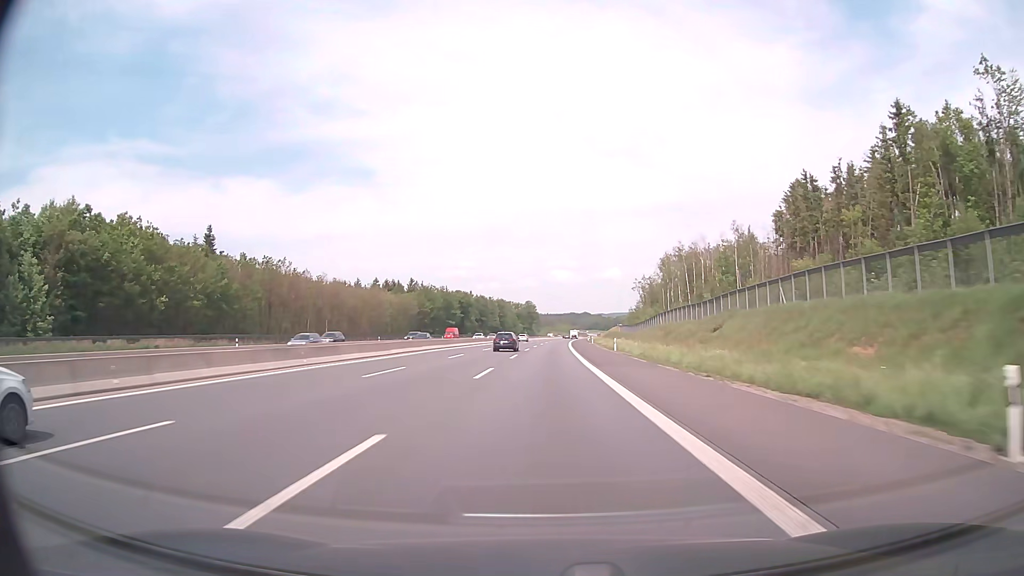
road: motorway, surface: asphalt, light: Day
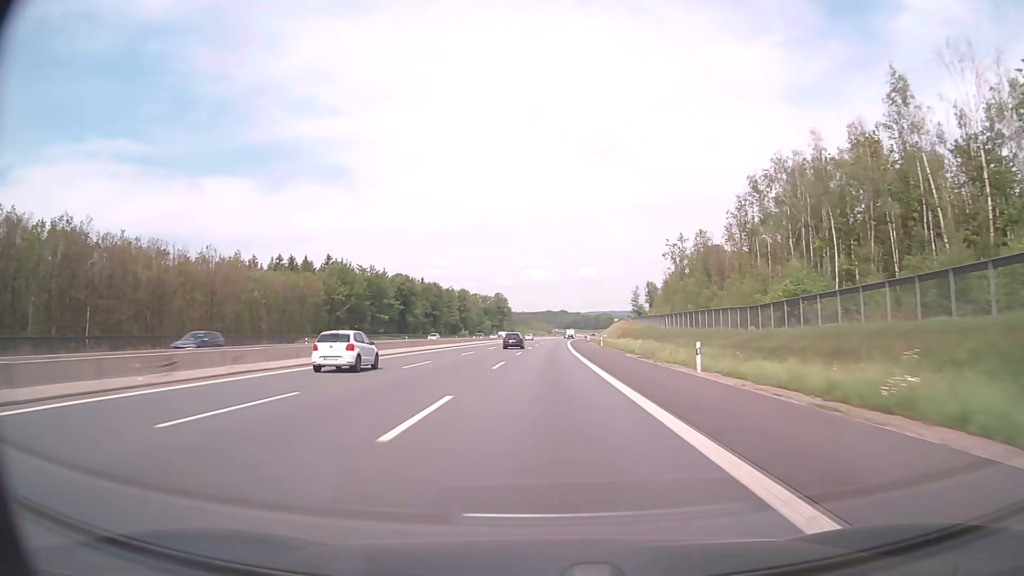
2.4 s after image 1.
(+1.3, +82.7) m; +2°
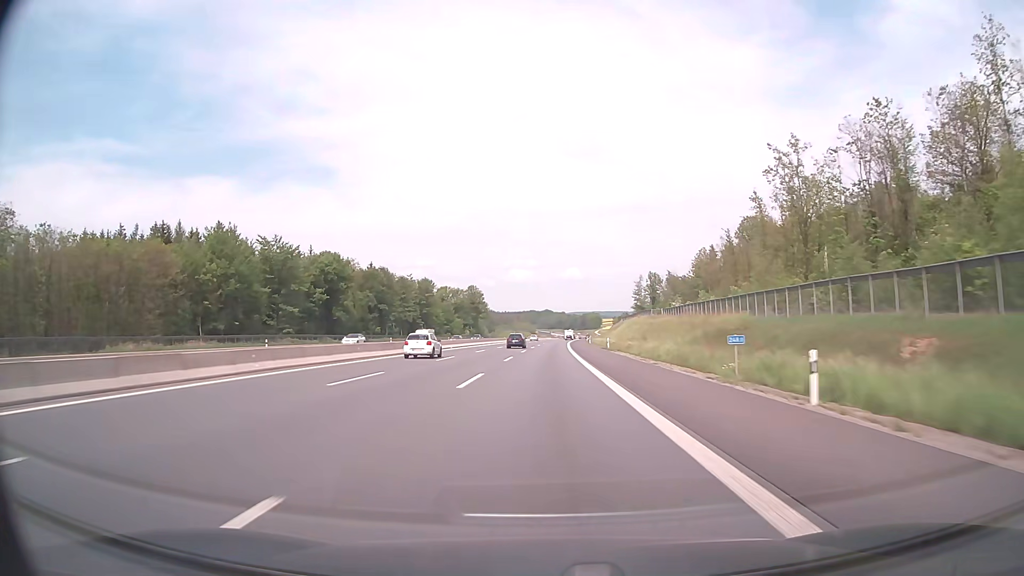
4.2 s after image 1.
(+0.9, +62.0) m; +1°
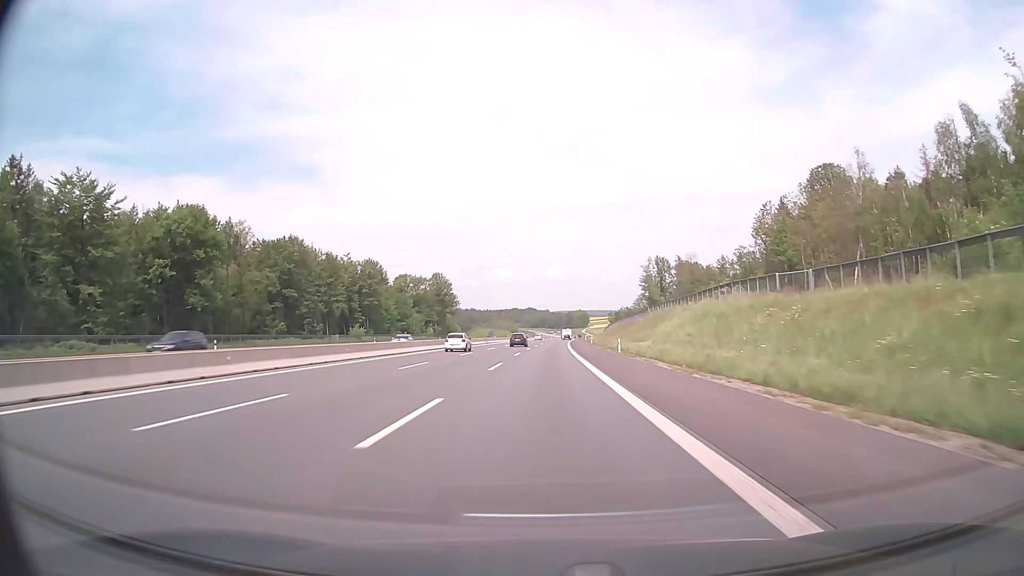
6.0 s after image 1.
(+0.7, +62.0) m; +1°
(0, +10) (0, +20) (0, +30) (0, +40) (0, +50) (+1, +60) (+1, +70) (+1, +80) (+2, +90) (+2, +100) m
